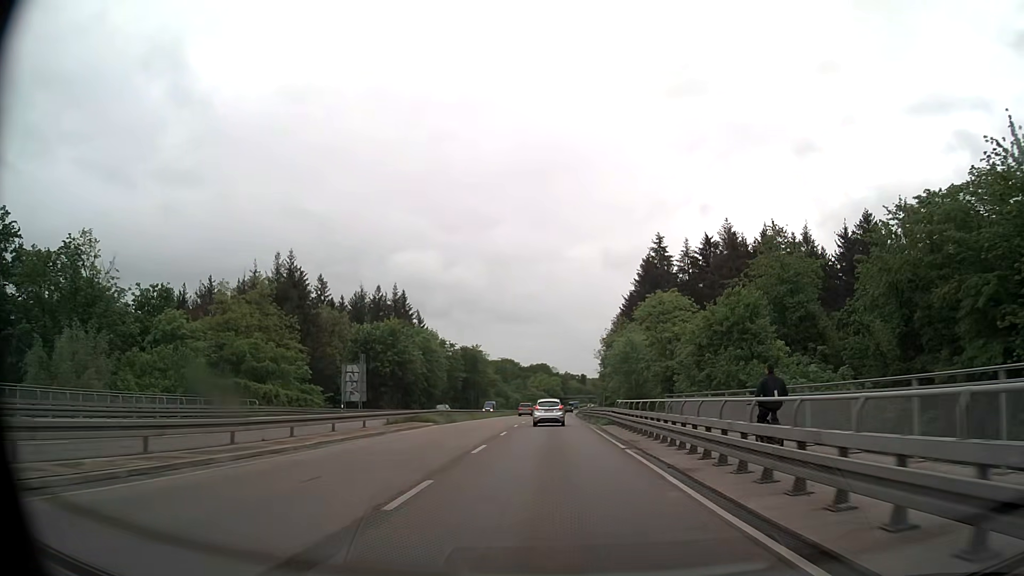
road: trunk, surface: asphalt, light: Day
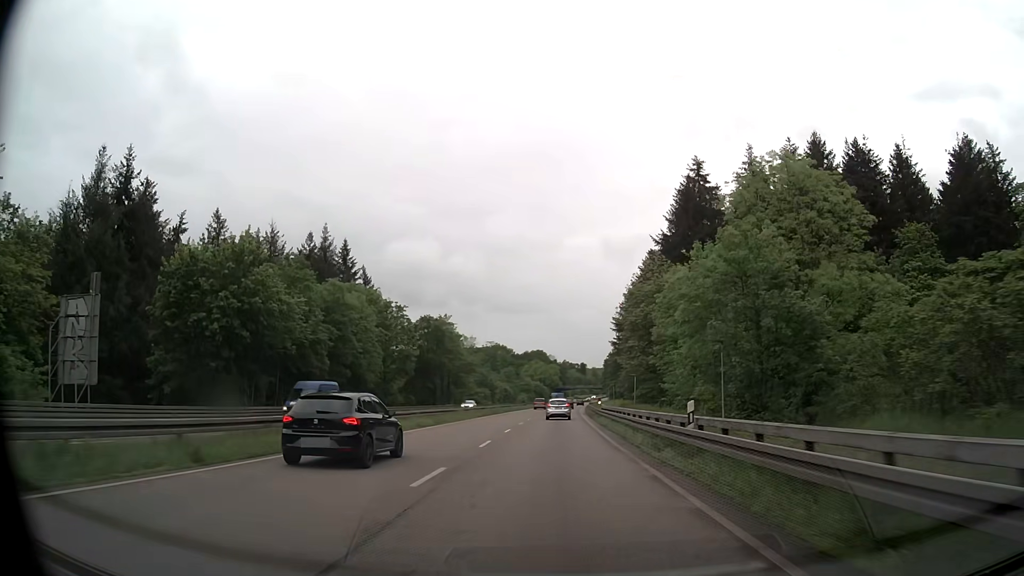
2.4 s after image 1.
(0.0, +42.7) m; 0°
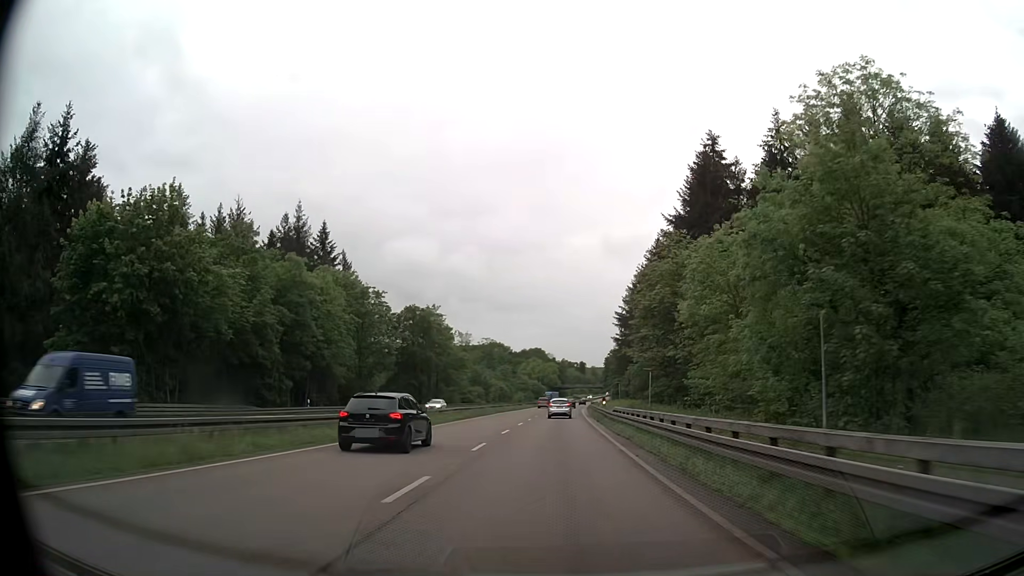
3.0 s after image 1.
(0.0, +10.7) m; 0°
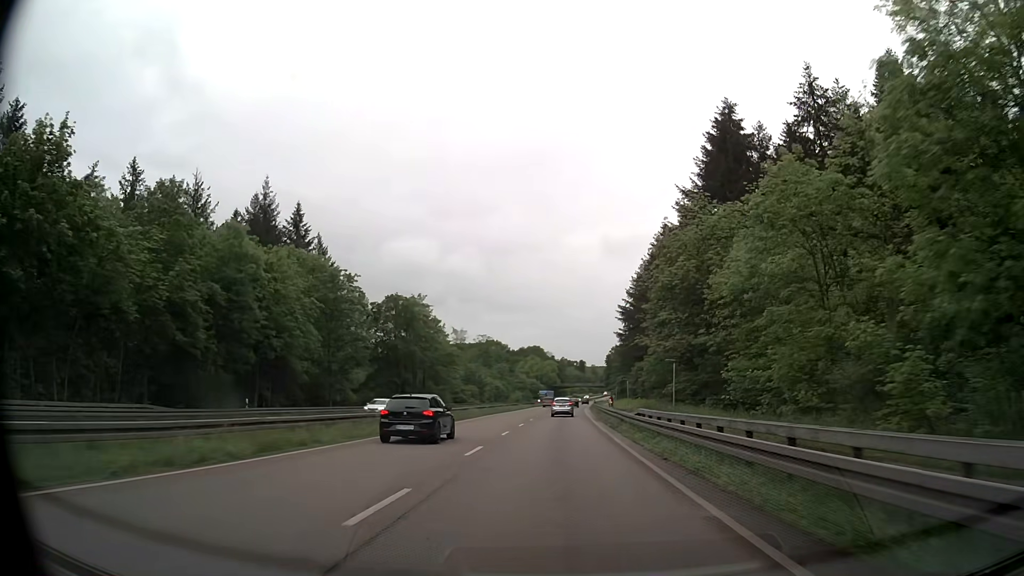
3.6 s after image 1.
(0.0, +10.7) m; 0°
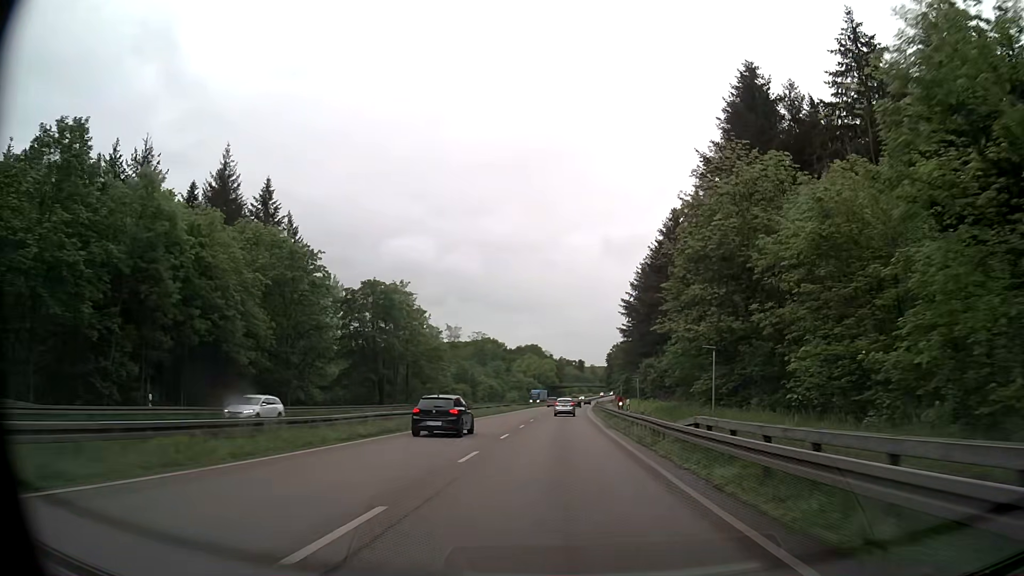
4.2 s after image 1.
(0.0, +10.6) m; 0°
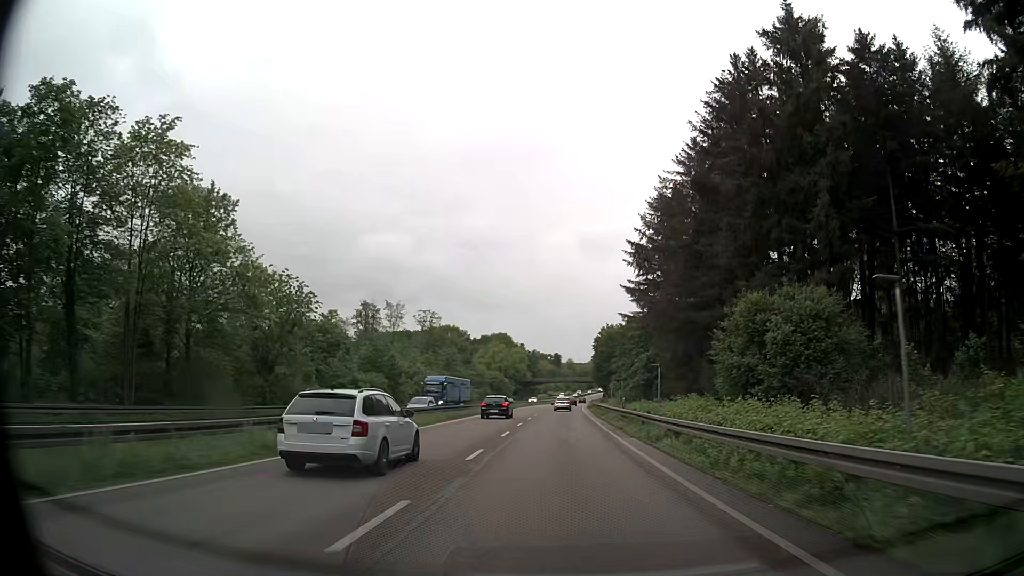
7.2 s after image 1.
(+0.7, +53.1) m; +2°
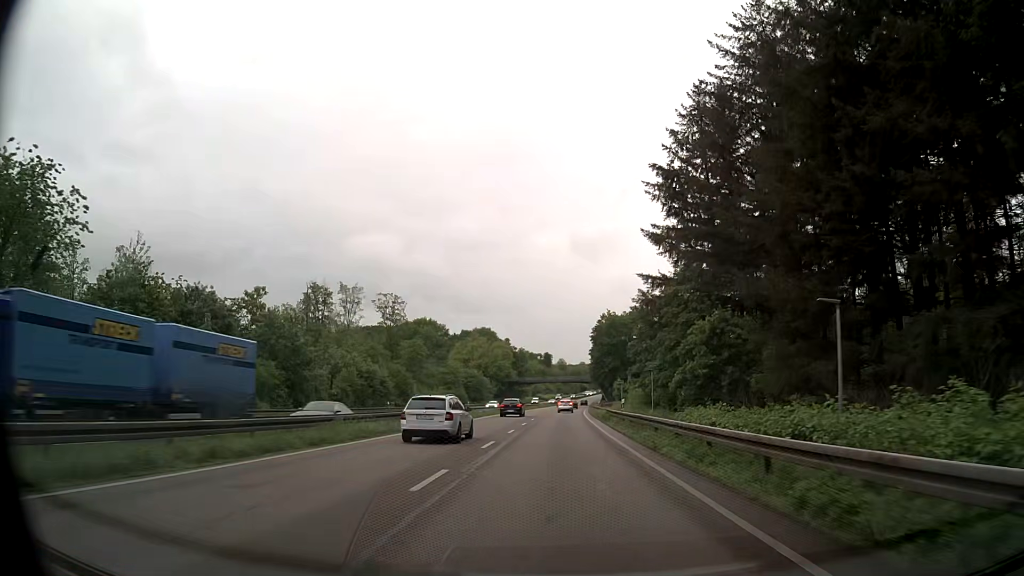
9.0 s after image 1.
(+0.3, +31.9) m; +1°
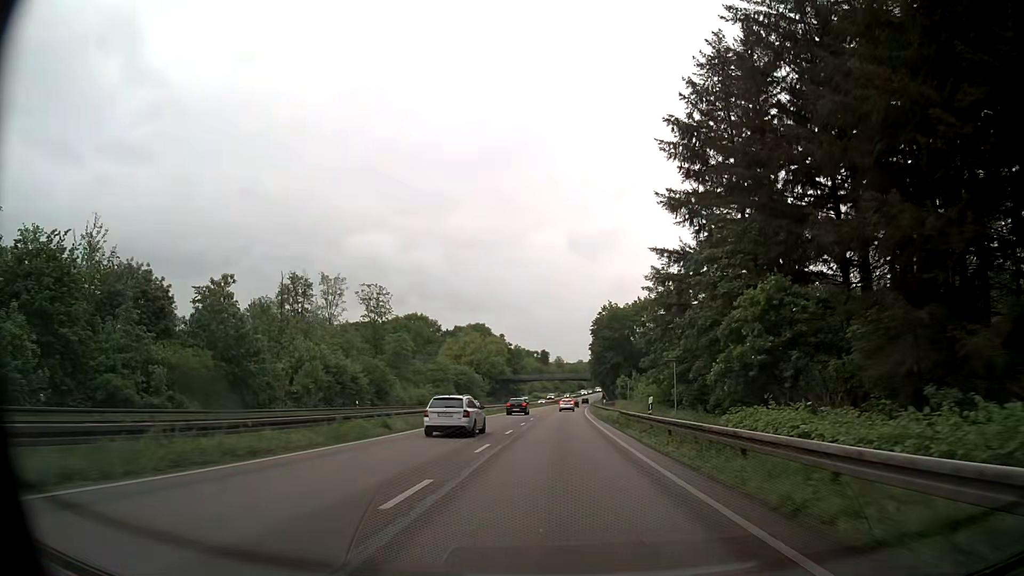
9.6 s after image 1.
(0.0, +10.6) m; 0°
(0, +10) (0, +20) (0, +30) (0, +40) (0, +50) (+1, +60) (+1, +70) (+2, +80) (+2, +90) (+3, +100) m
